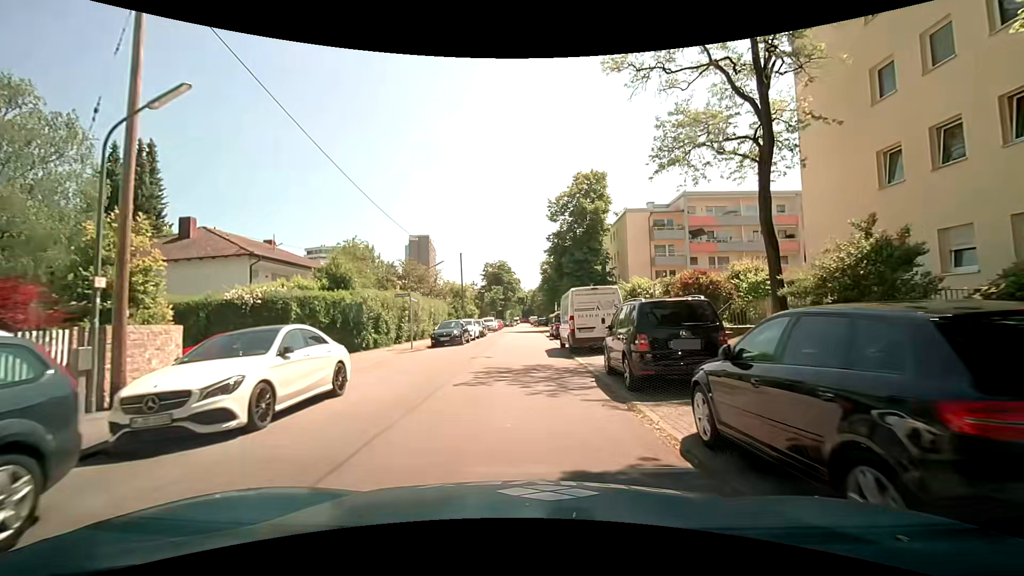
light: Day
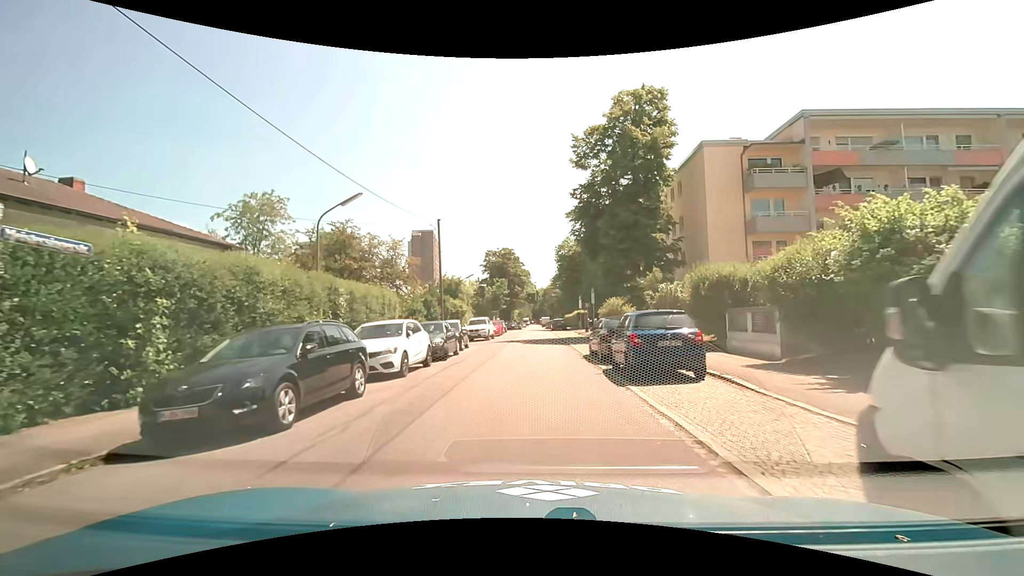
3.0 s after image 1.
(-0.5, +21.0) m; -1°
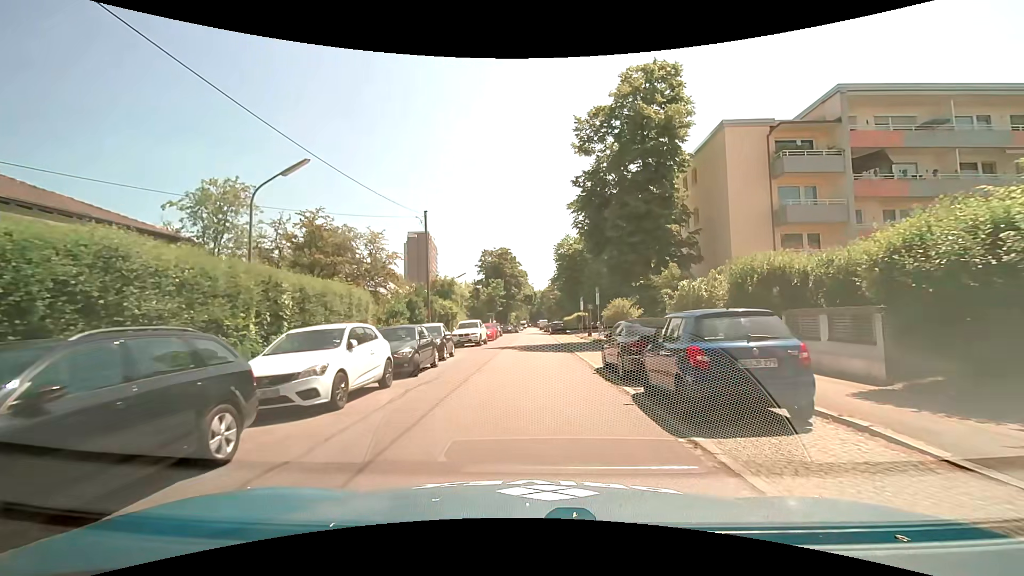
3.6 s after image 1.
(0.0, +4.1) m; 0°
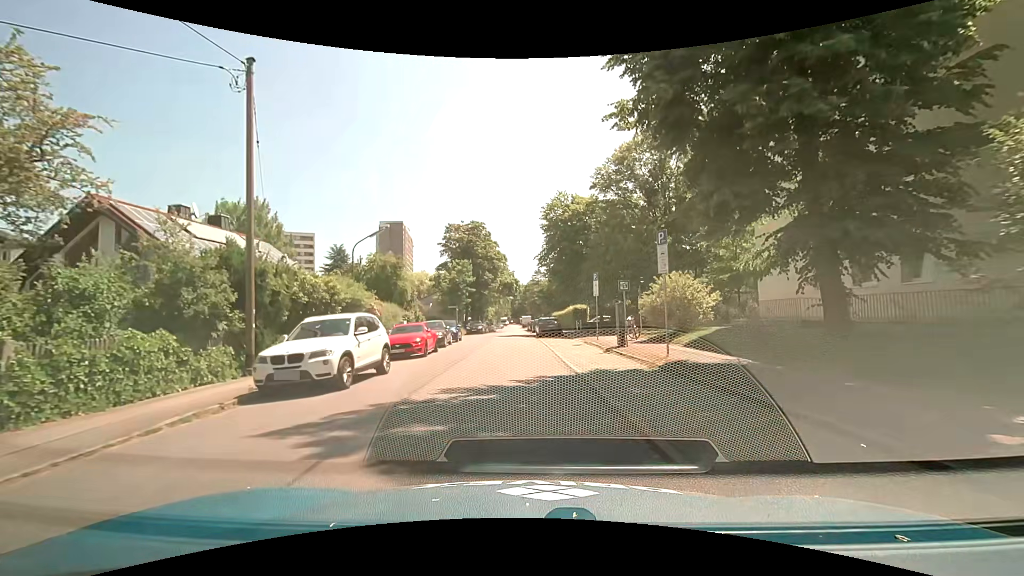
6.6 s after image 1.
(+0.4, +20.6) m; +2°
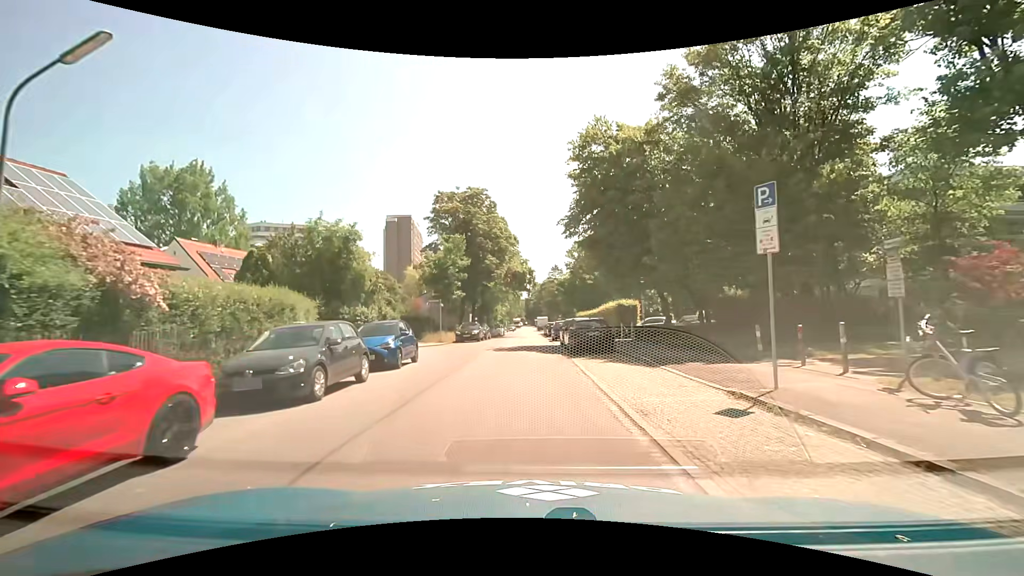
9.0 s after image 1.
(-0.4, +17.3) m; -3°
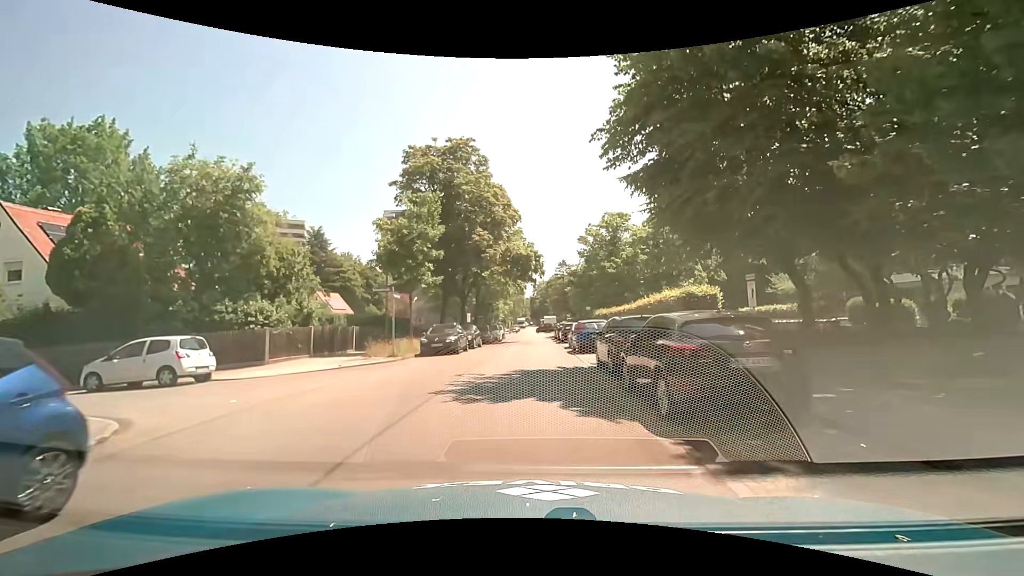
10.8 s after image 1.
(+0.2, +13.4) m; +1°
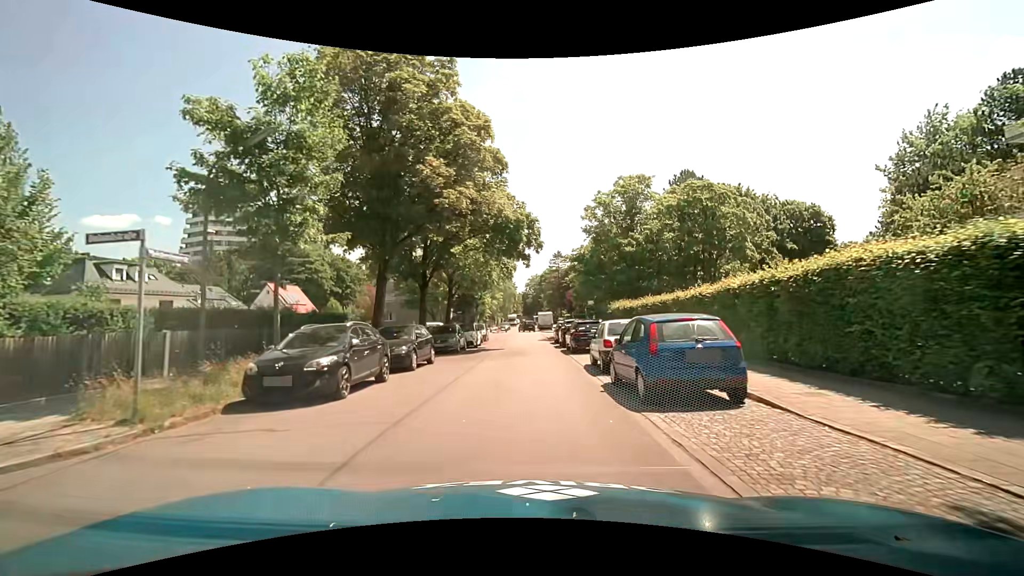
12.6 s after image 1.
(0.0, +13.6) m; +1°
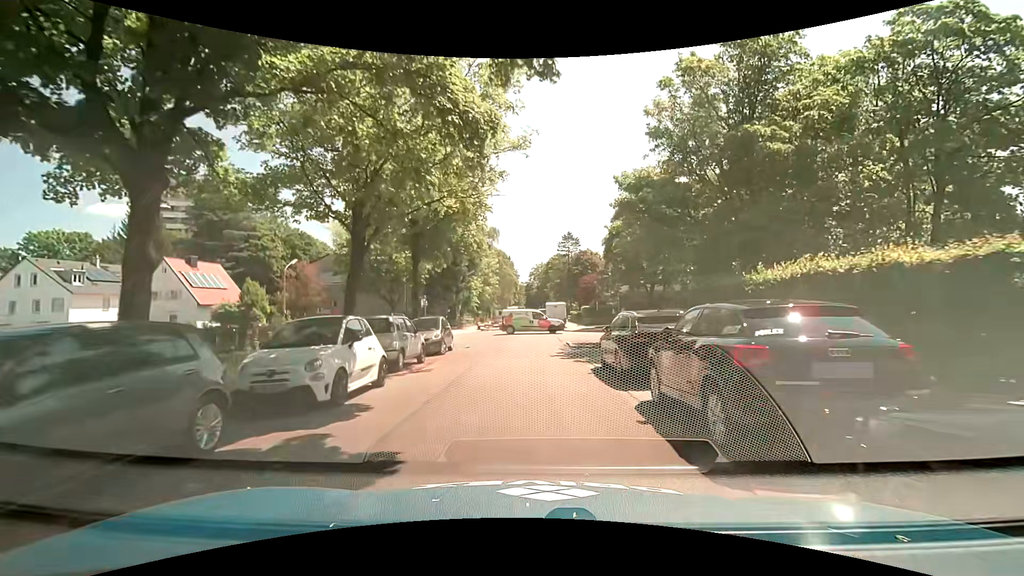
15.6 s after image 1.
(-0.2, +22.2) m; -2°
